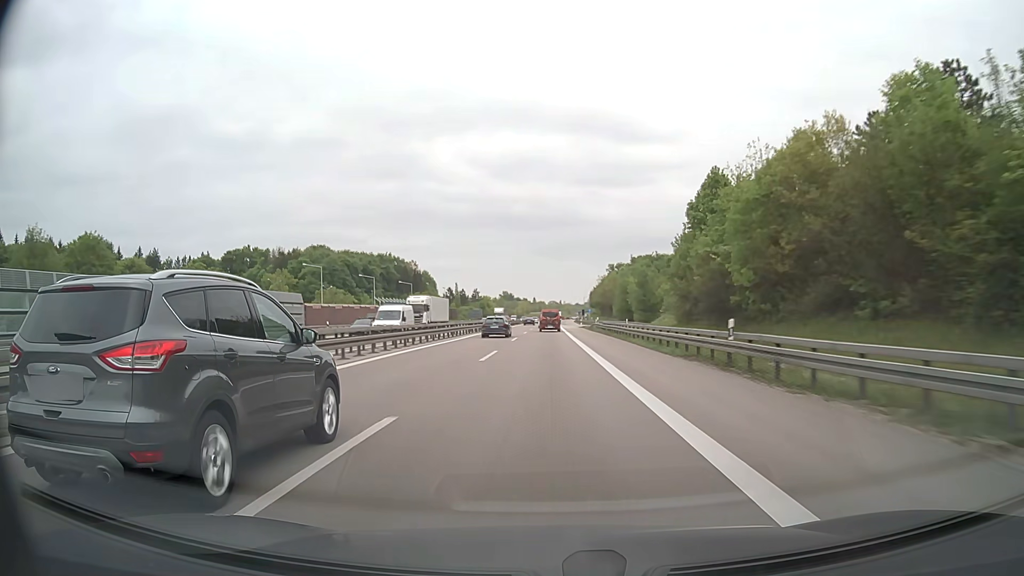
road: motorway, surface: asphalt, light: Day
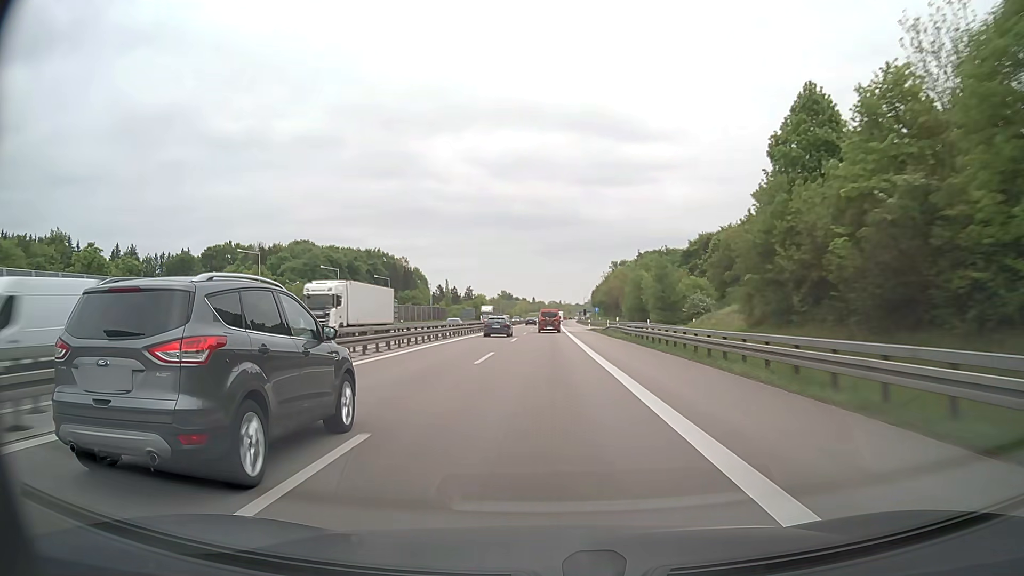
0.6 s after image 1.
(-0.1, +19.4) m; 0°
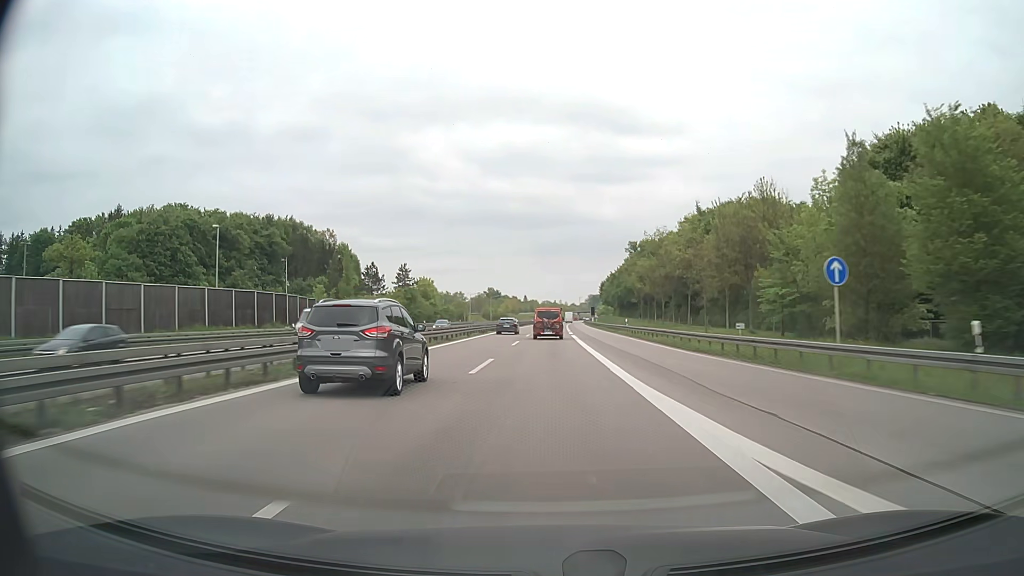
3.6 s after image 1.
(+0.2, +93.5) m; 0°
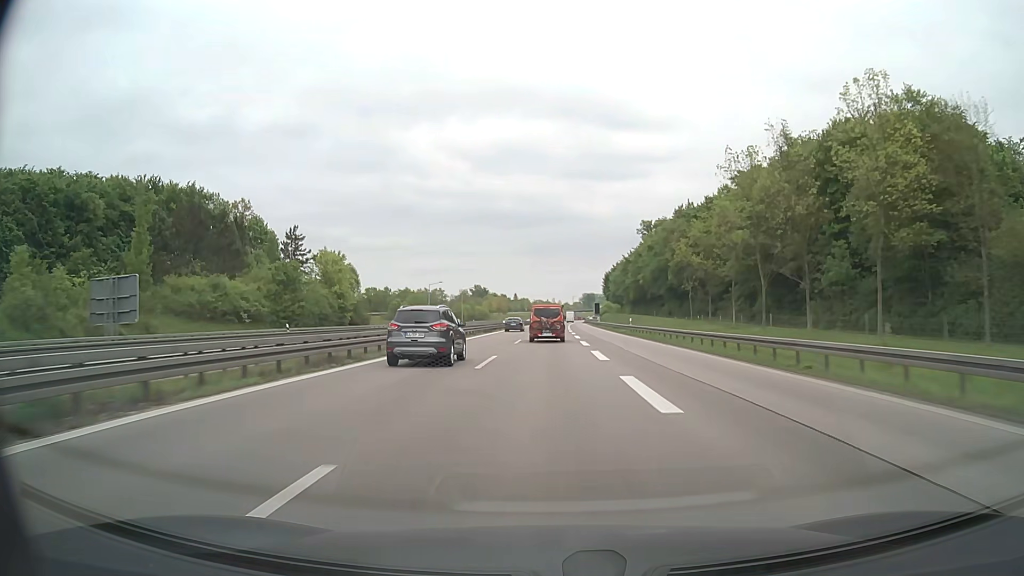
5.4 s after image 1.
(+0.4, +53.0) m; +1°
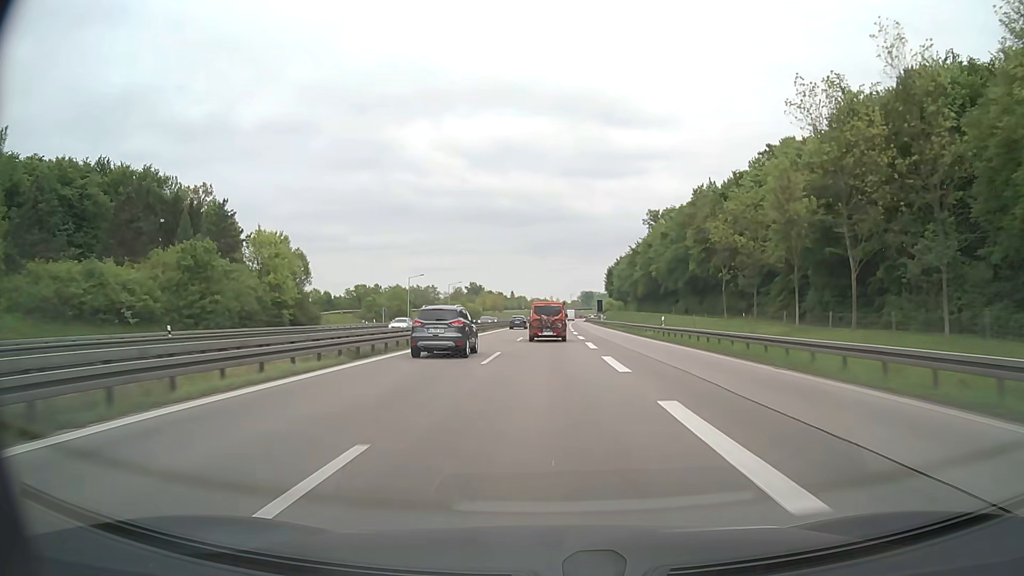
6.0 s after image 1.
(0.0, +17.1) m; 0°
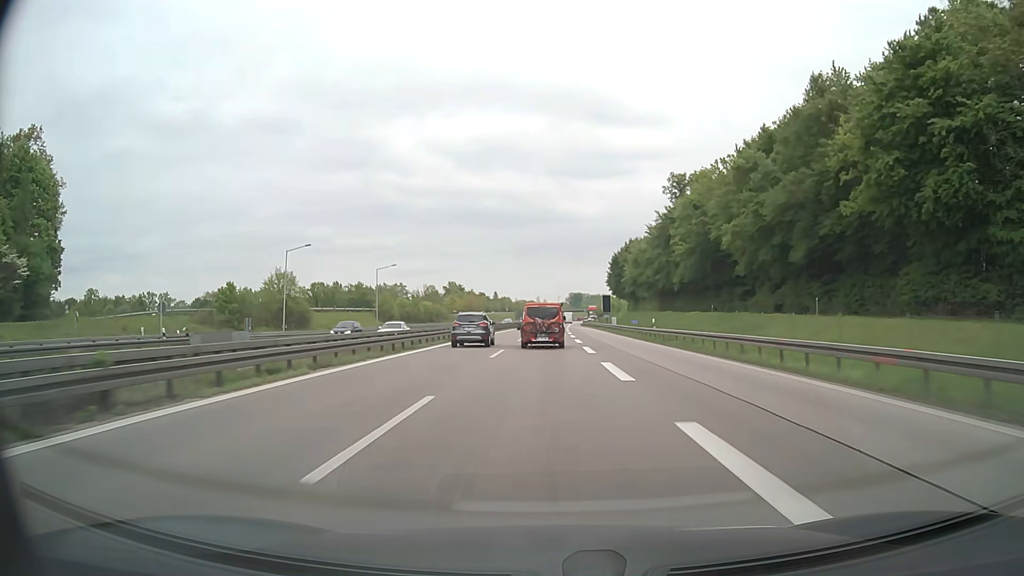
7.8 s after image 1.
(+0.5, +49.8) m; +1°
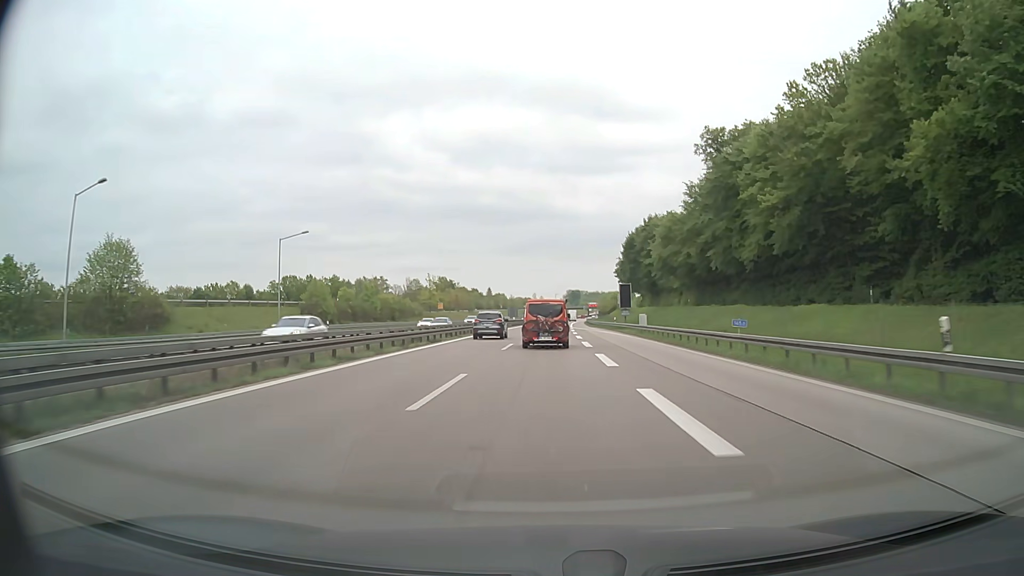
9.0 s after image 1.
(+0.1, +32.0) m; 0°
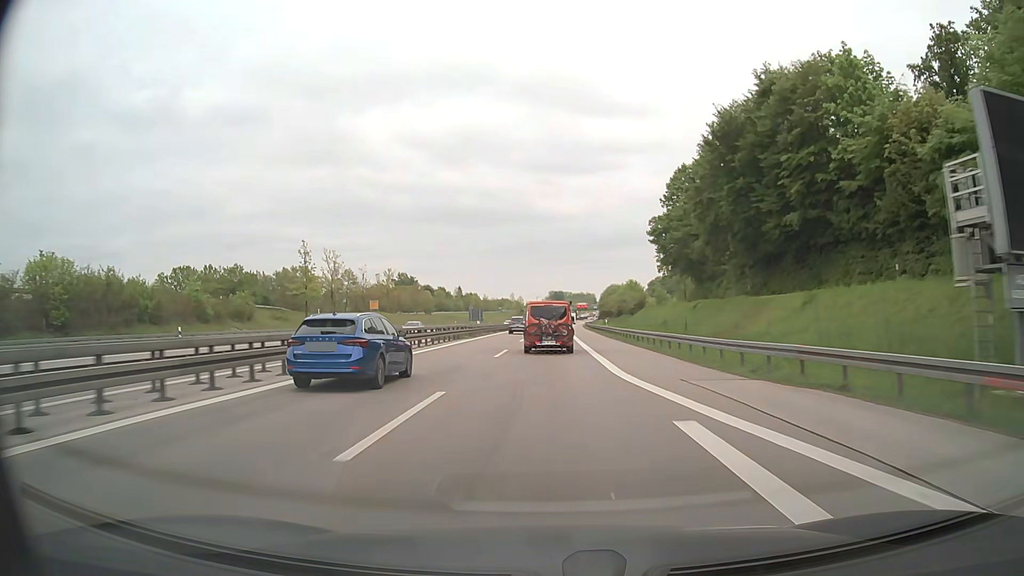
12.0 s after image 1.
(+1.2, +75.8) m; +2°
(0, +10) (0, +20) (0, +30) (0, +40) (0, +50) (+1, +60) (+1, +70) (+1, +80) (+1, +90) (+2, +100) m
